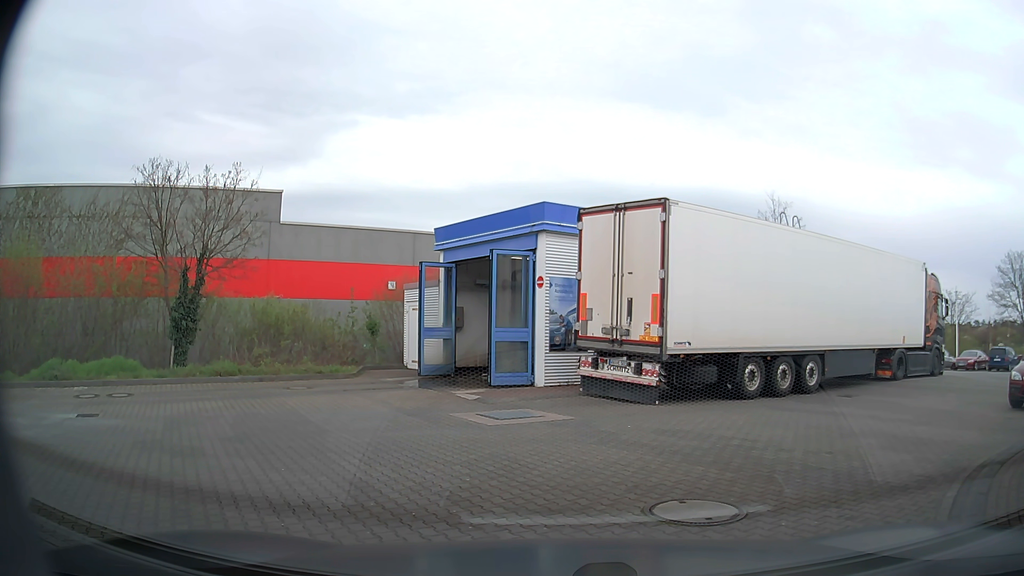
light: Day
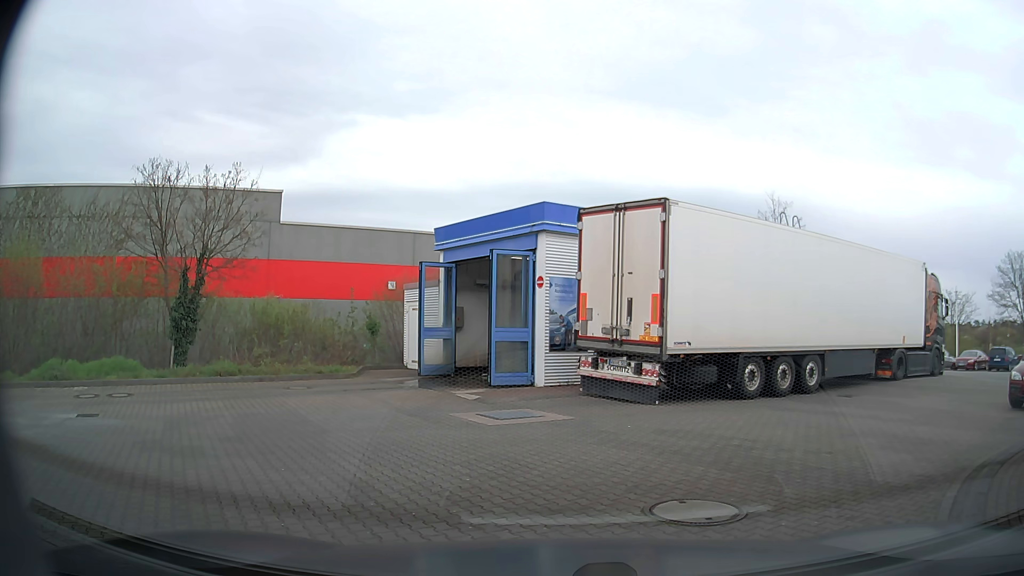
(0.0, 0.0) m; 0°
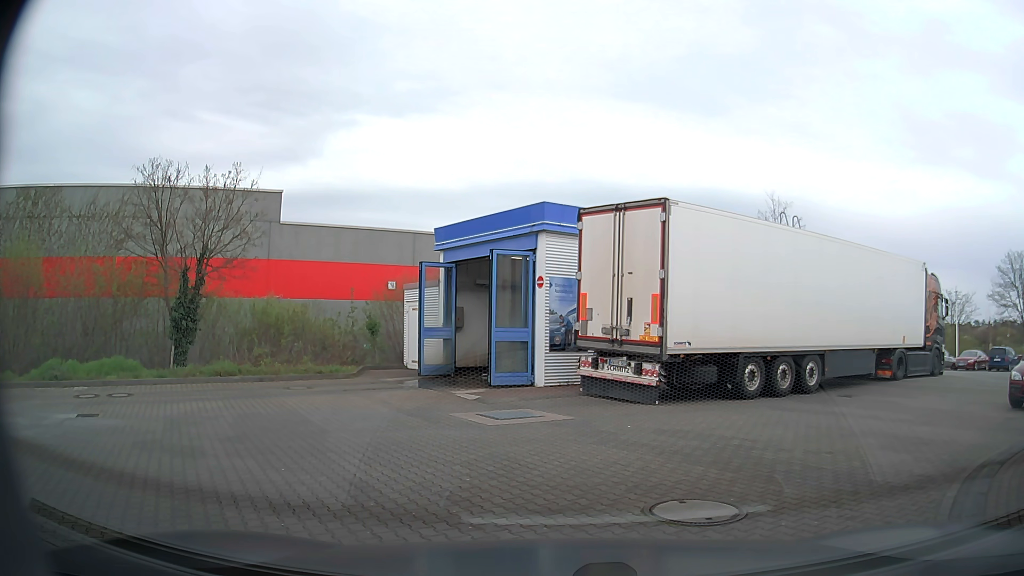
(0.0, 0.0) m; 0°
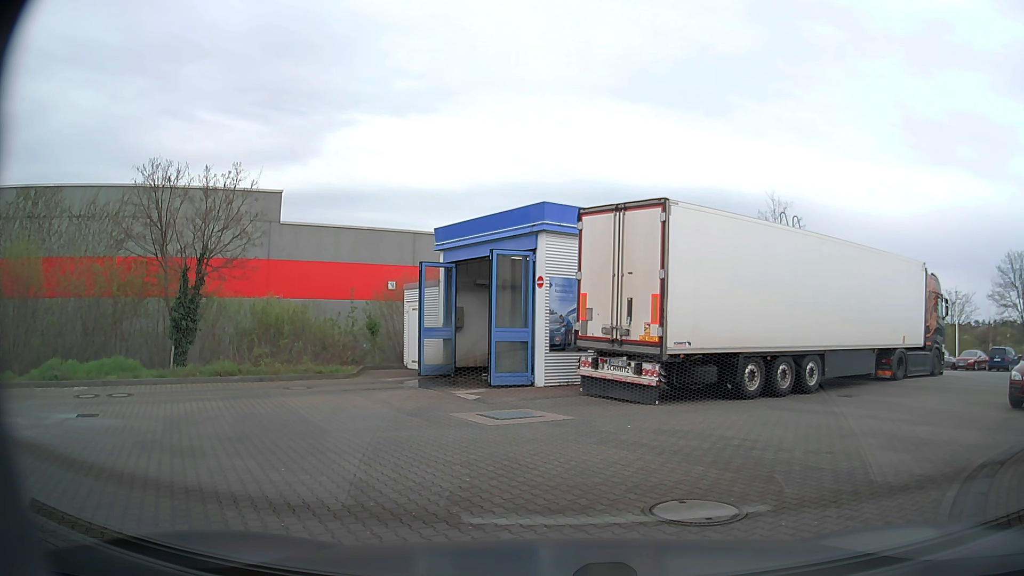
(0.0, 0.0) m; 0°
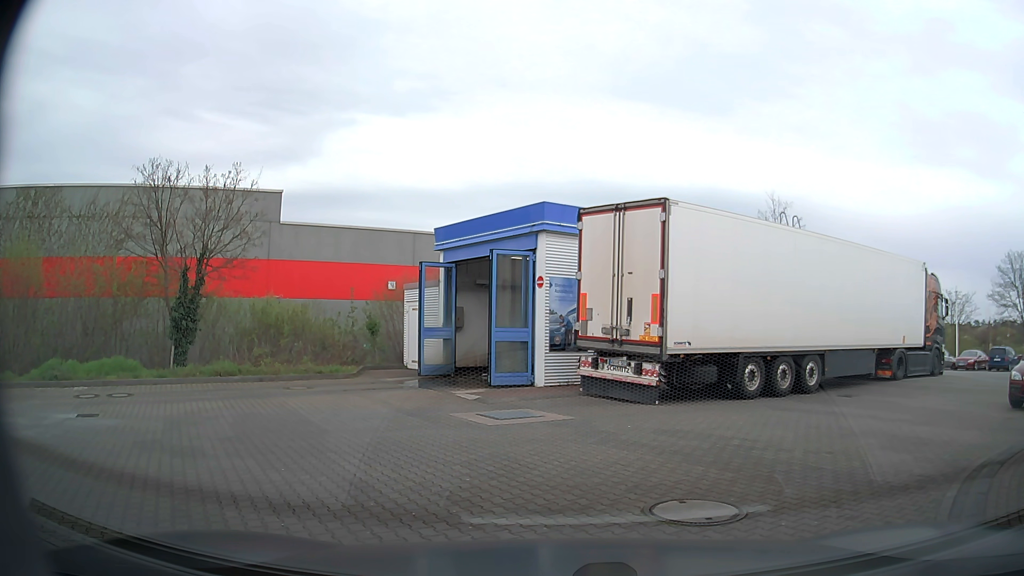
(0.0, 0.0) m; 0°
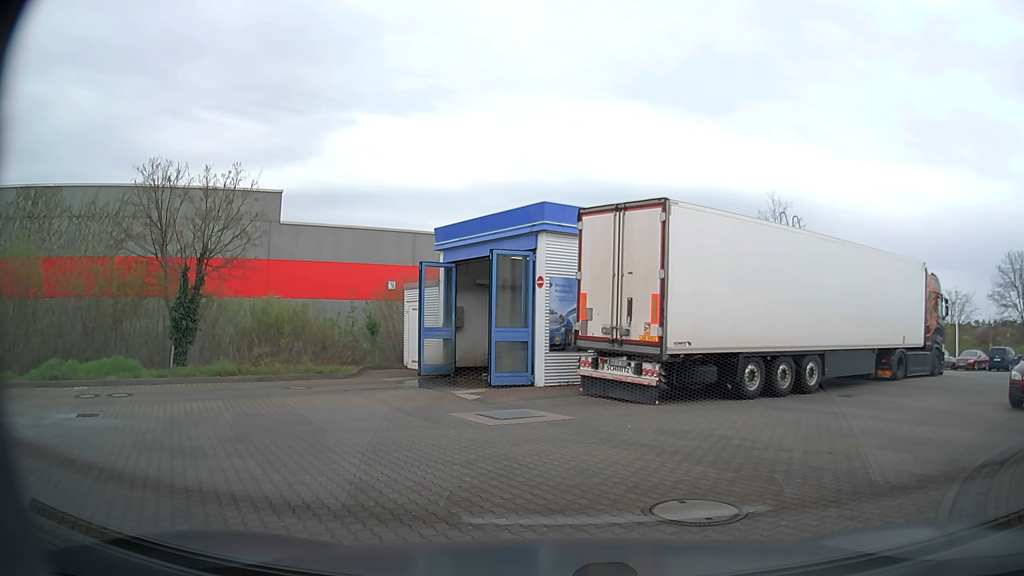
(0.0, 0.0) m; 0°
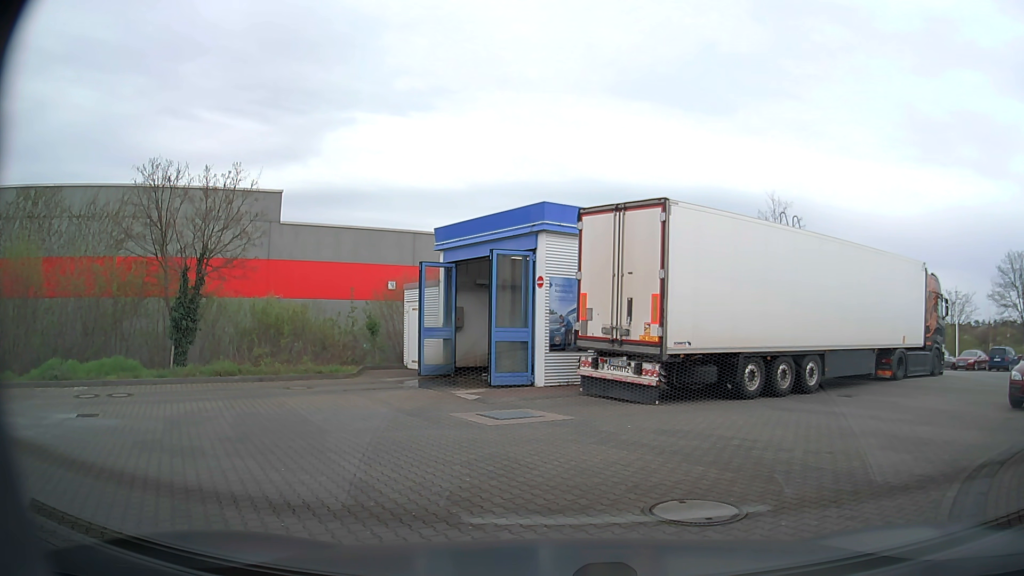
(0.0, 0.0) m; 0°
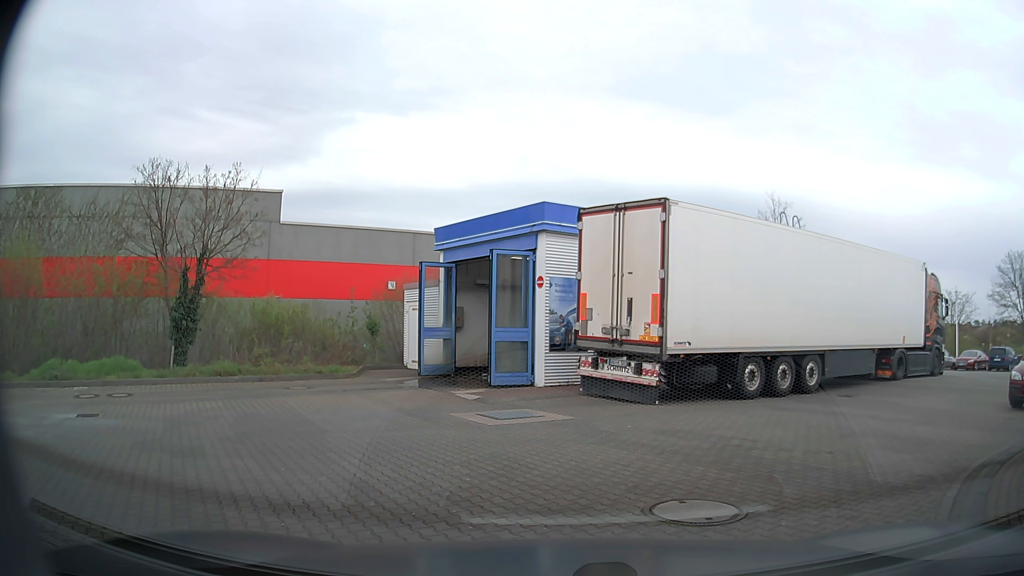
(0.0, 0.0) m; 0°
